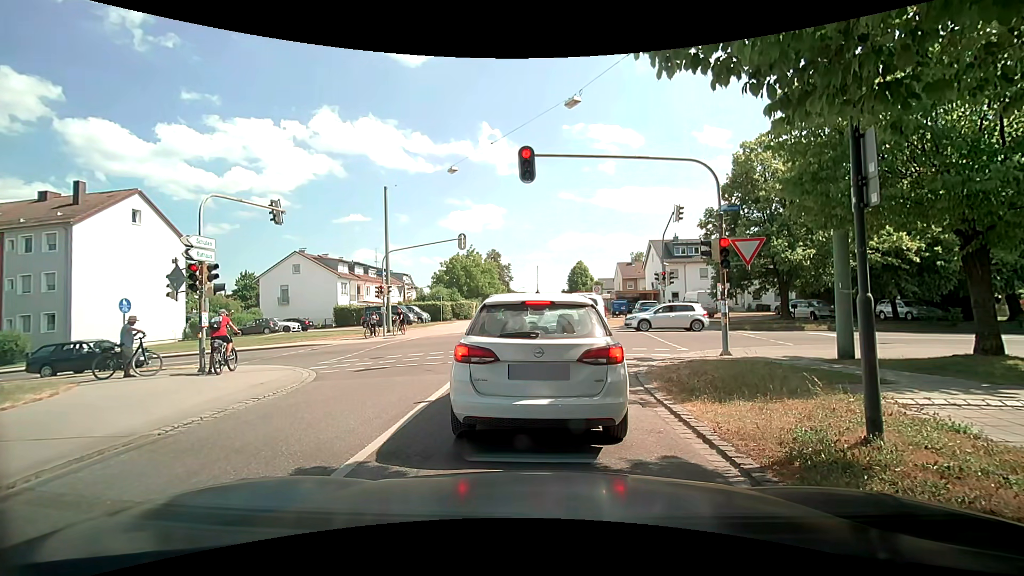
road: residential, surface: asphalt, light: Day
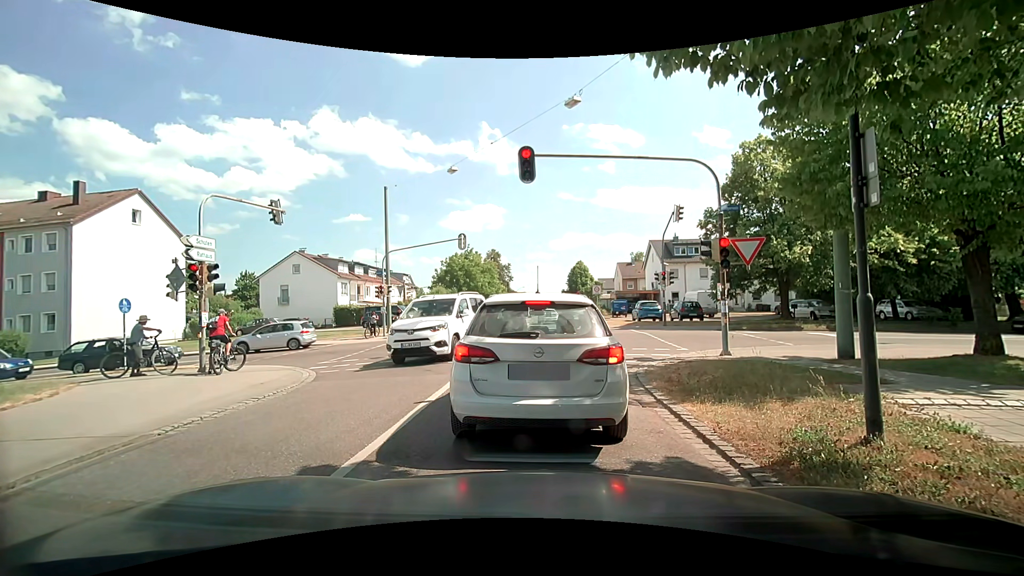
(0.0, 0.0) m; 0°
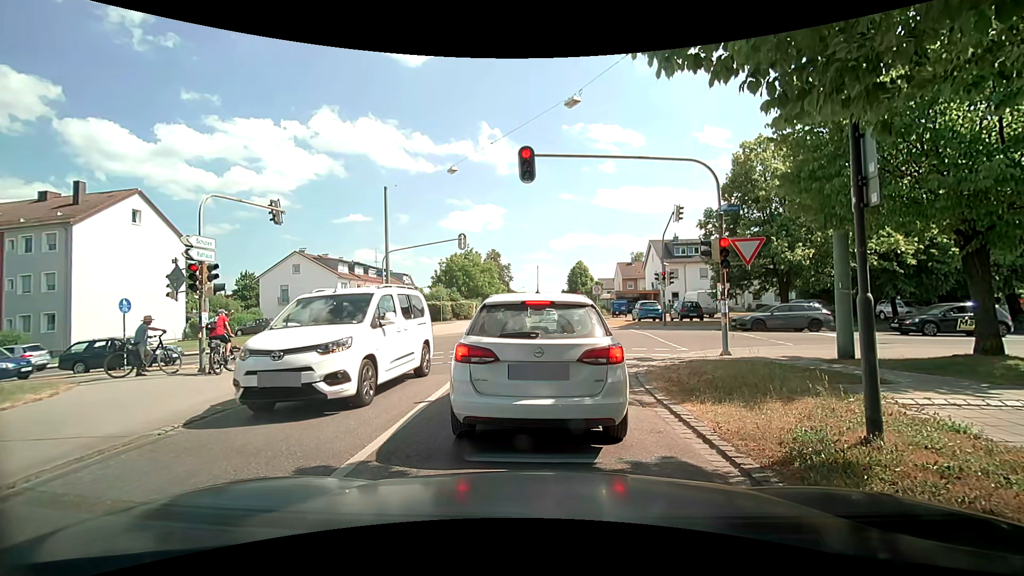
(0.0, 0.0) m; 0°
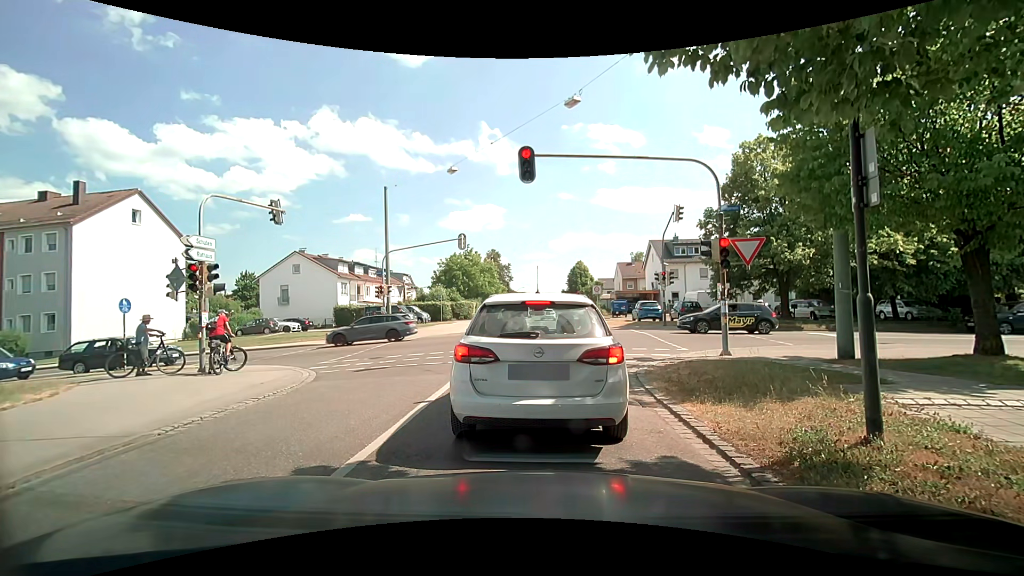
(0.0, 0.0) m; 0°
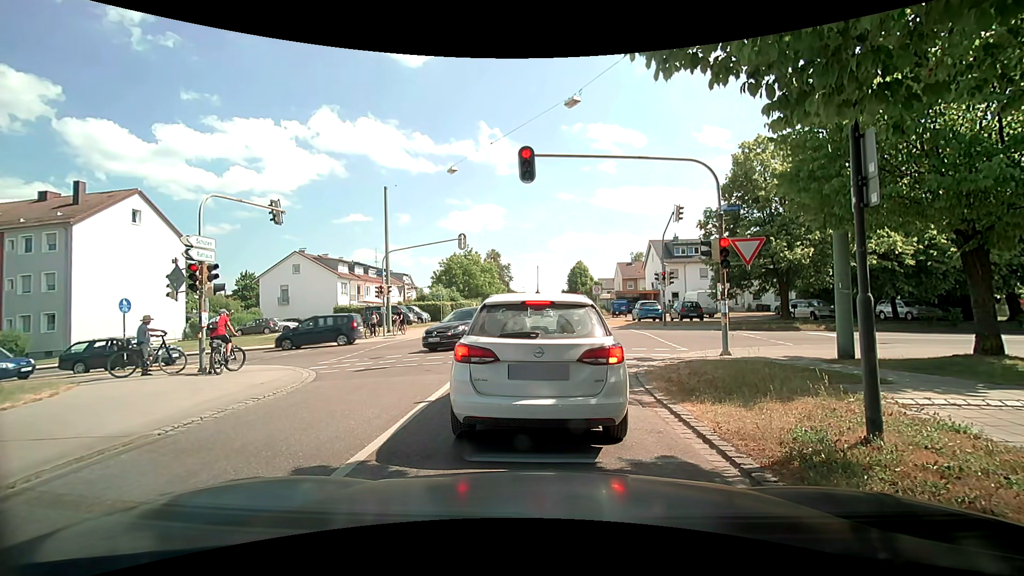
(0.0, 0.0) m; 0°
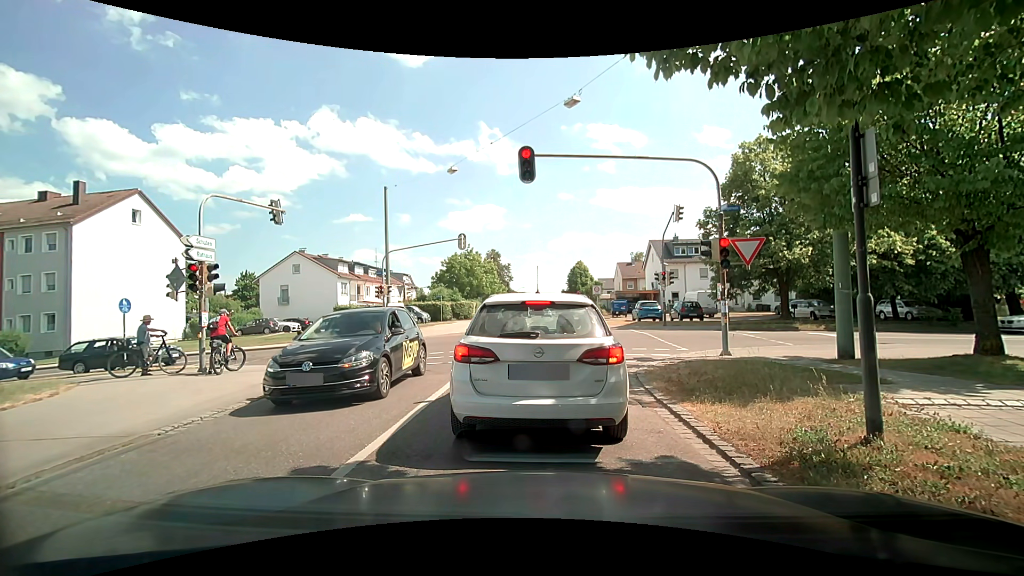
(0.0, 0.0) m; 0°
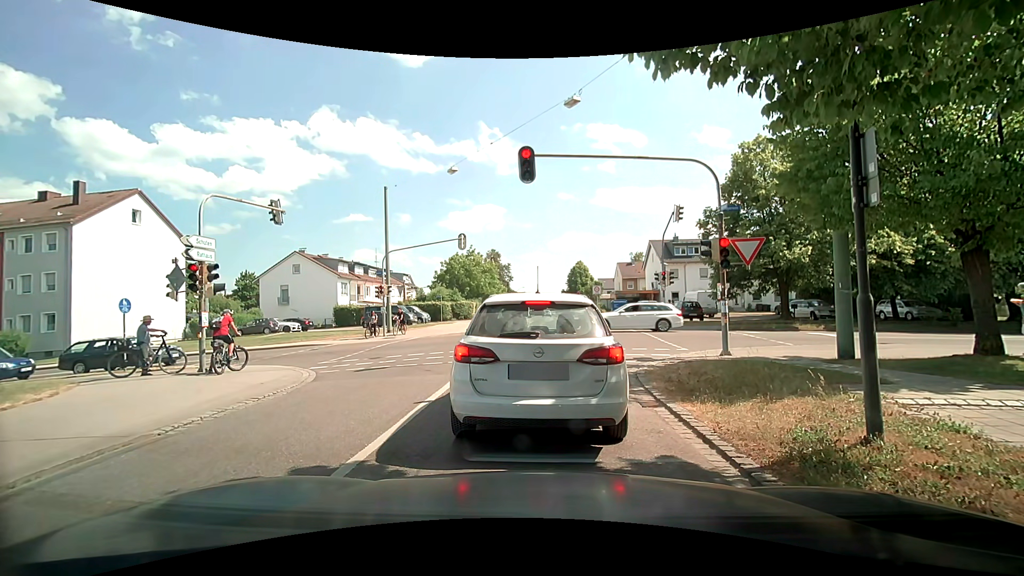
(0.0, 0.0) m; 0°
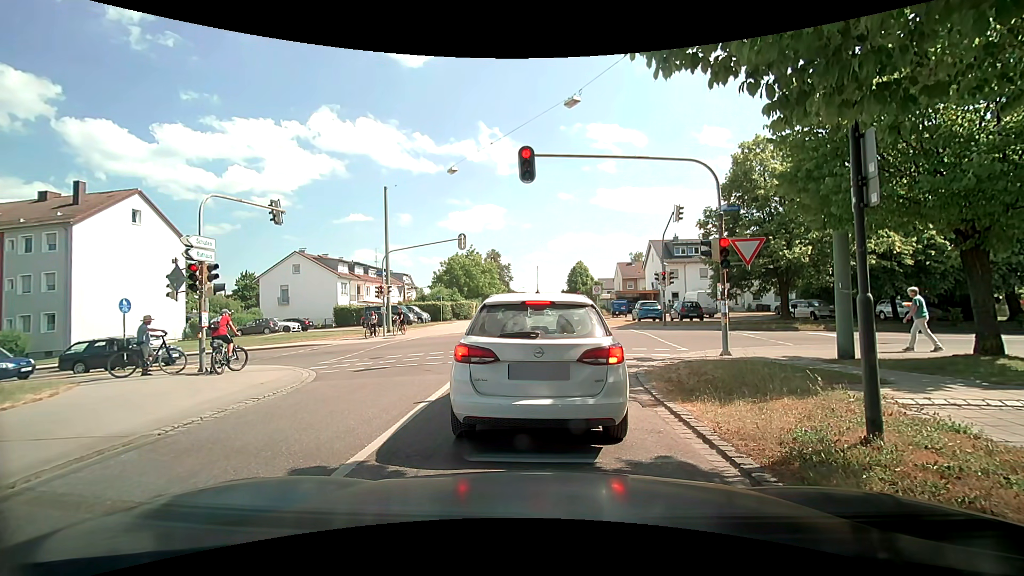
(0.0, 0.0) m; 0°
